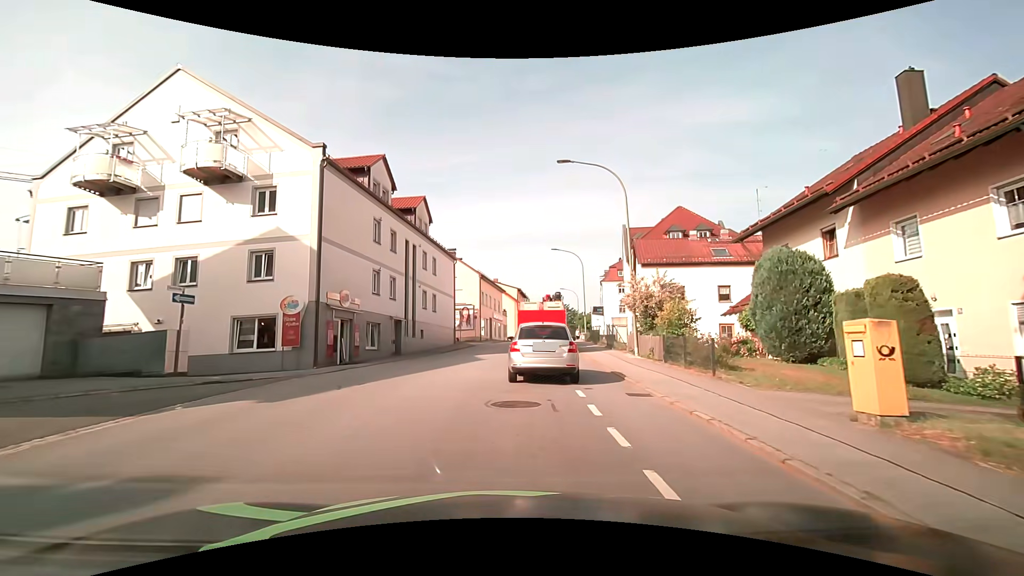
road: tertiary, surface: asphalt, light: Day
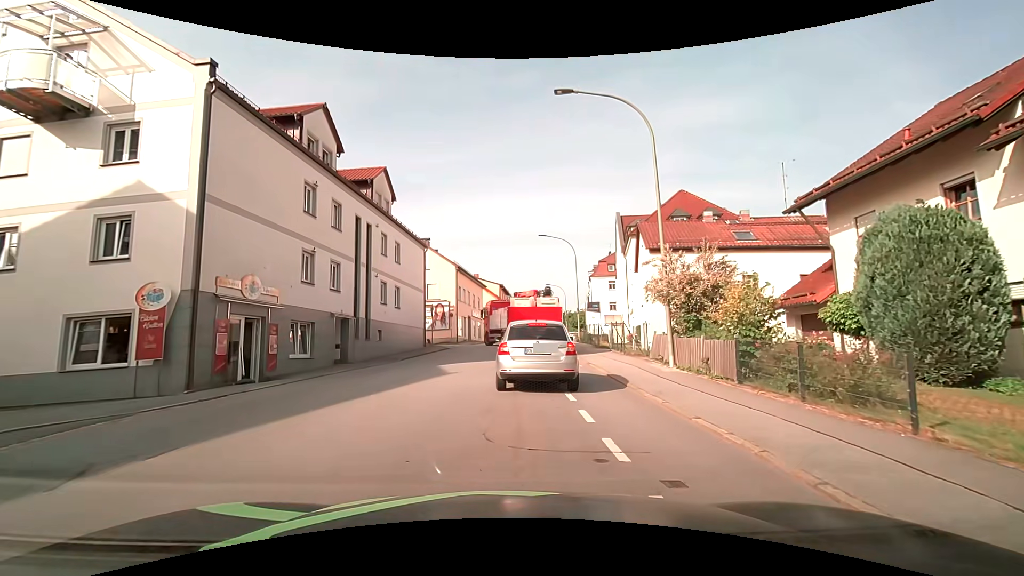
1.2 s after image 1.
(+0.1, +6.7) m; +3°
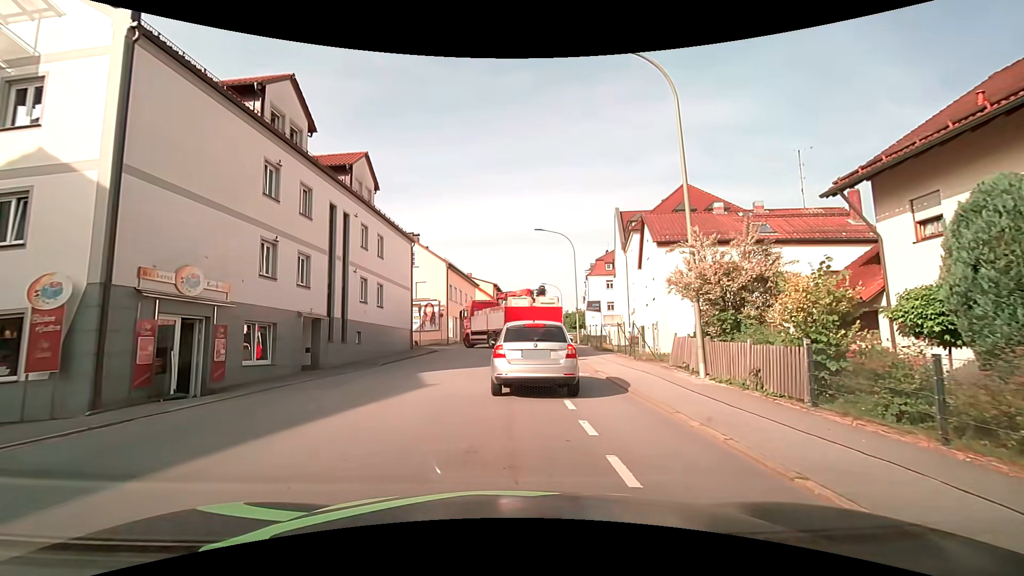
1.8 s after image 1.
(0.0, +2.7) m; 0°
